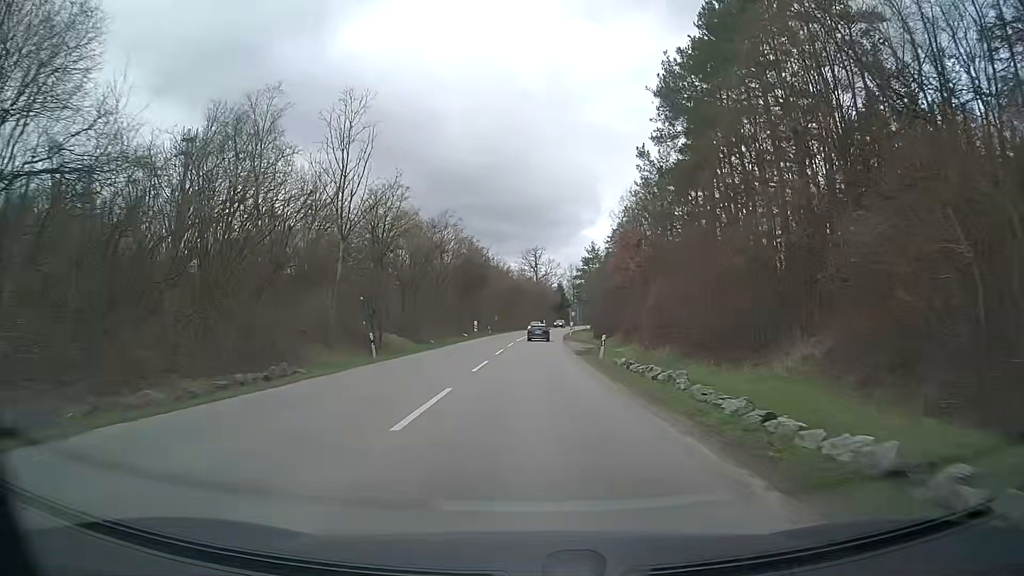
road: tertiary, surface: asphalt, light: Day
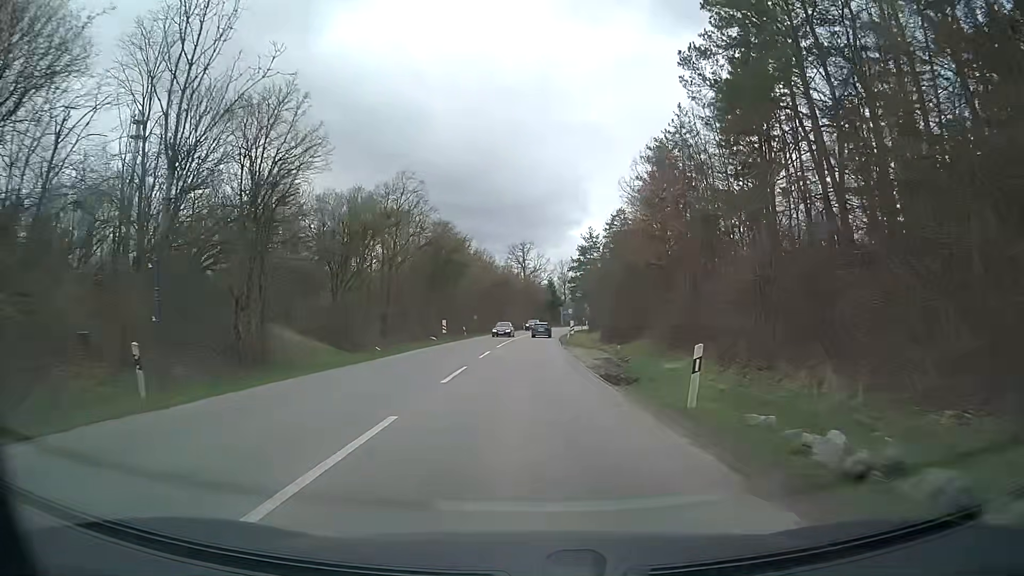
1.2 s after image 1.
(+0.1, +16.9) m; +1°
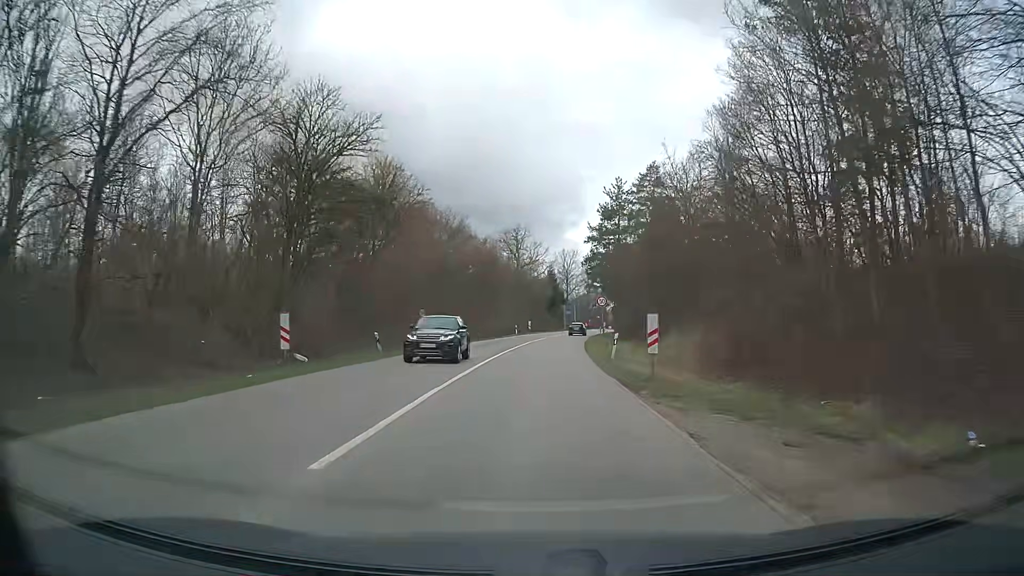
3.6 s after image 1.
(0.0, +34.0) m; +1°
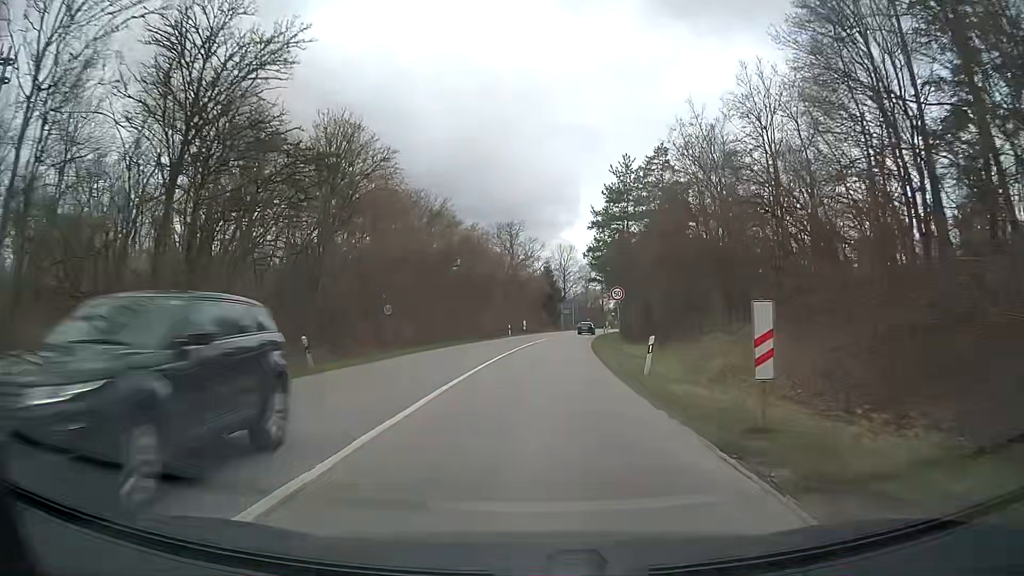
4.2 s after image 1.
(0.0, +8.3) m; 0°
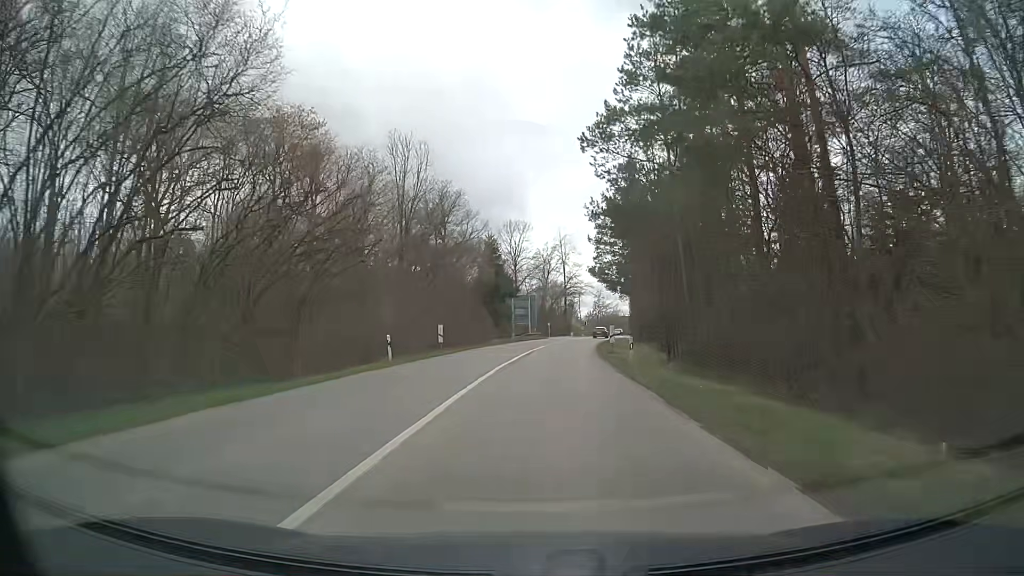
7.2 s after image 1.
(+1.5, +40.2) m; +5°
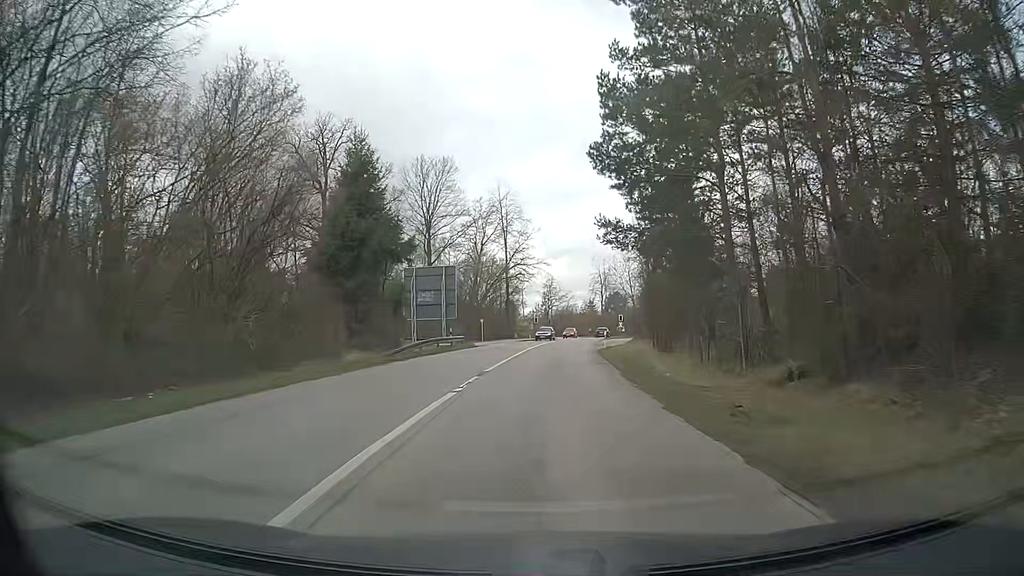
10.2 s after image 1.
(+1.6, +39.1) m; +5°
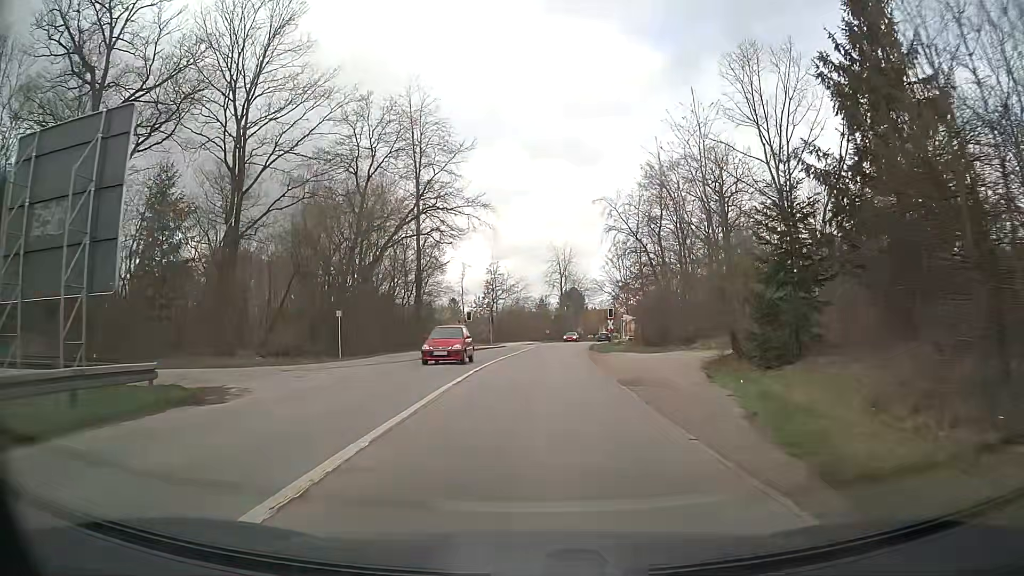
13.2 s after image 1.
(+1.7, +35.8) m; +5°
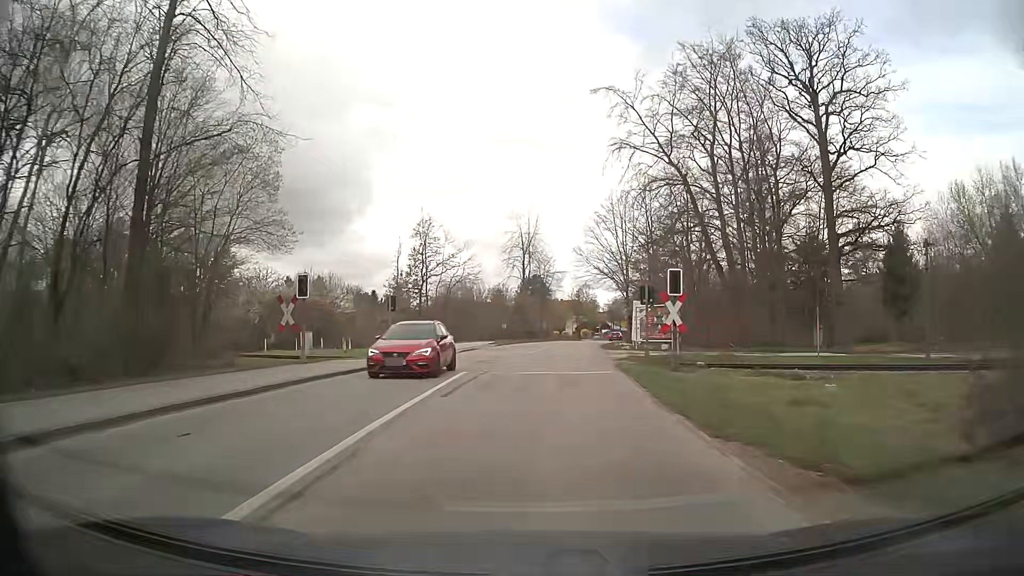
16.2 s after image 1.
(+0.8, +33.8) m; +3°
(0, +10) (0, +20) (+1, +30) (+2, +40) (+3, +50) (+4, +60) (+5, +70) (+7, +80) (+9, +89) (+11, +99) m
